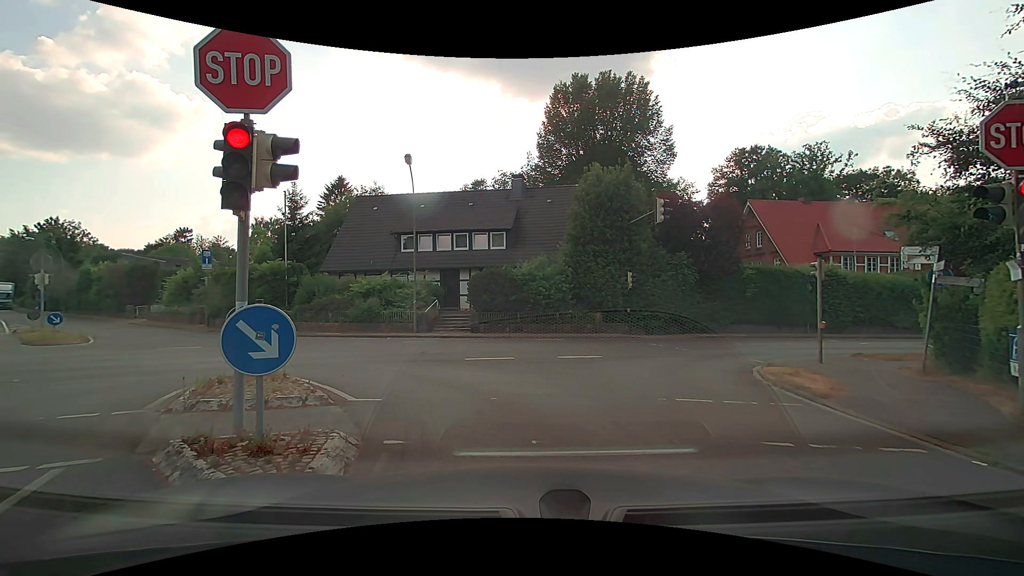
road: residential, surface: asphalt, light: Day
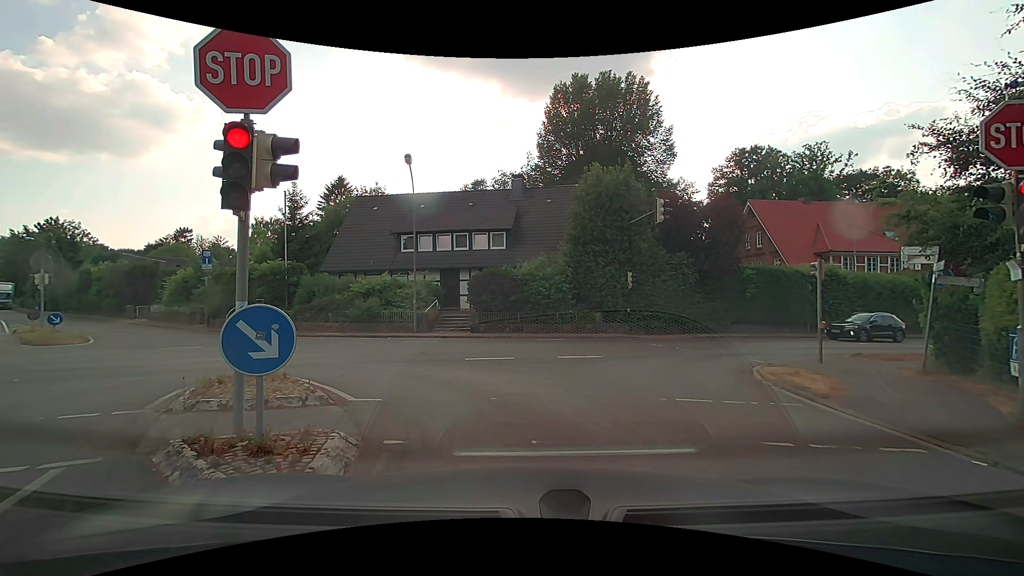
(0.0, 0.0) m; 0°
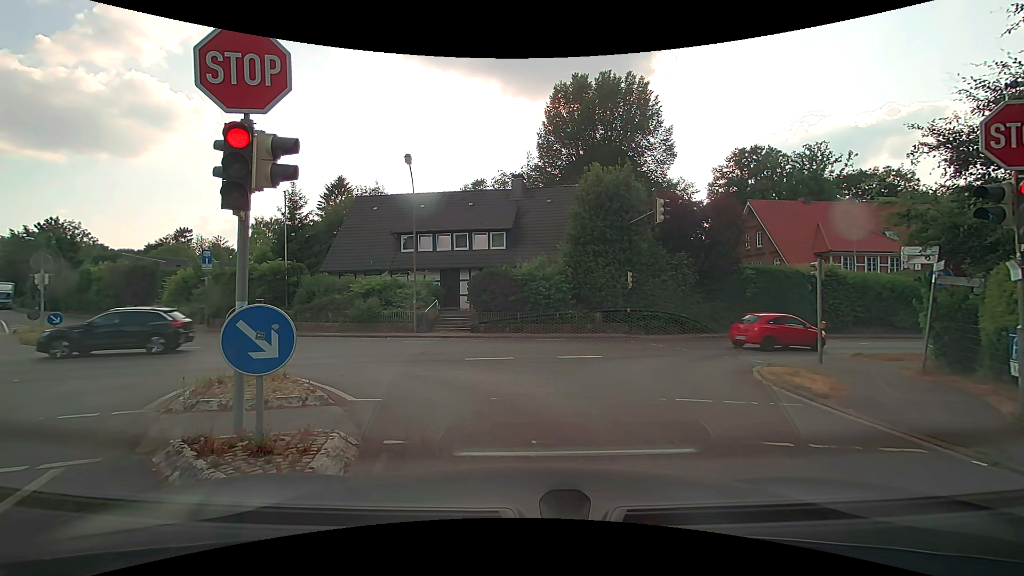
(0.0, 0.0) m; 0°
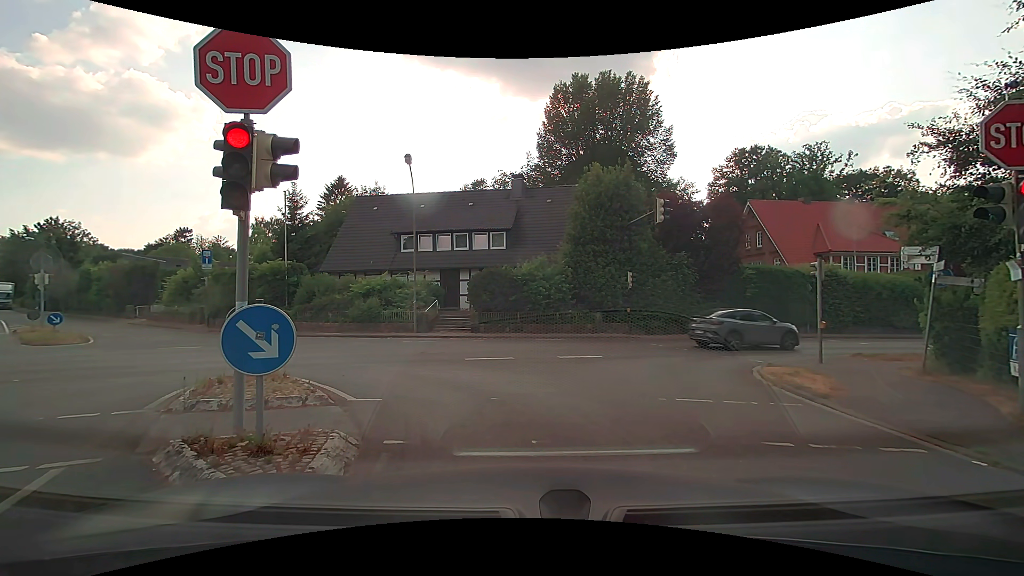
(0.0, 0.0) m; 0°
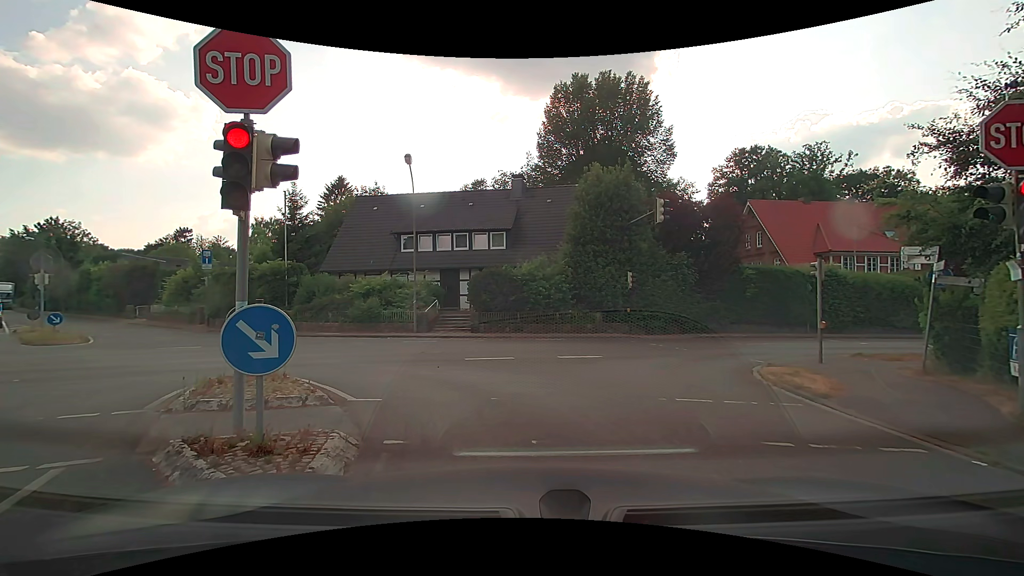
(0.0, 0.0) m; 0°
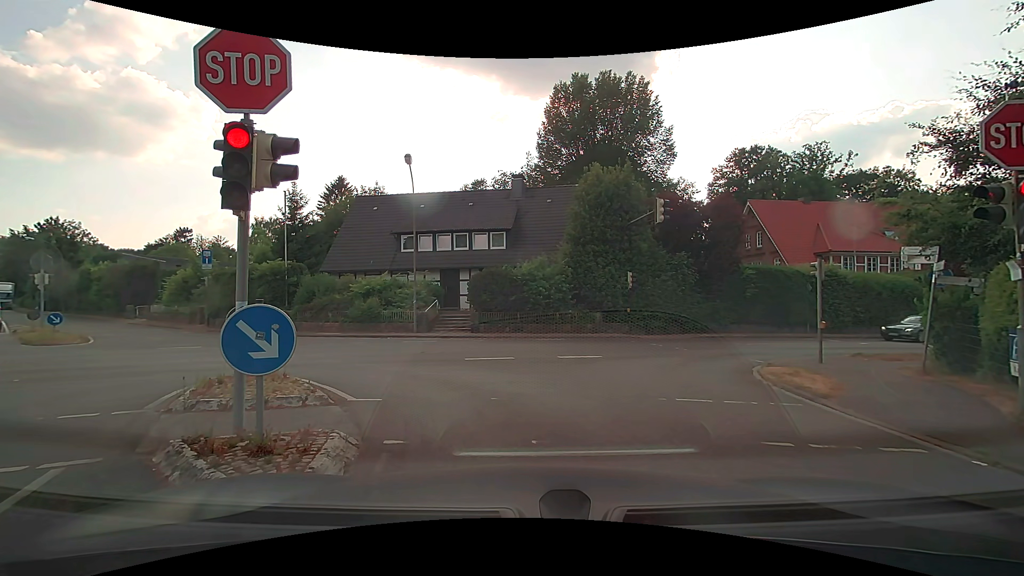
(0.0, 0.0) m; 0°
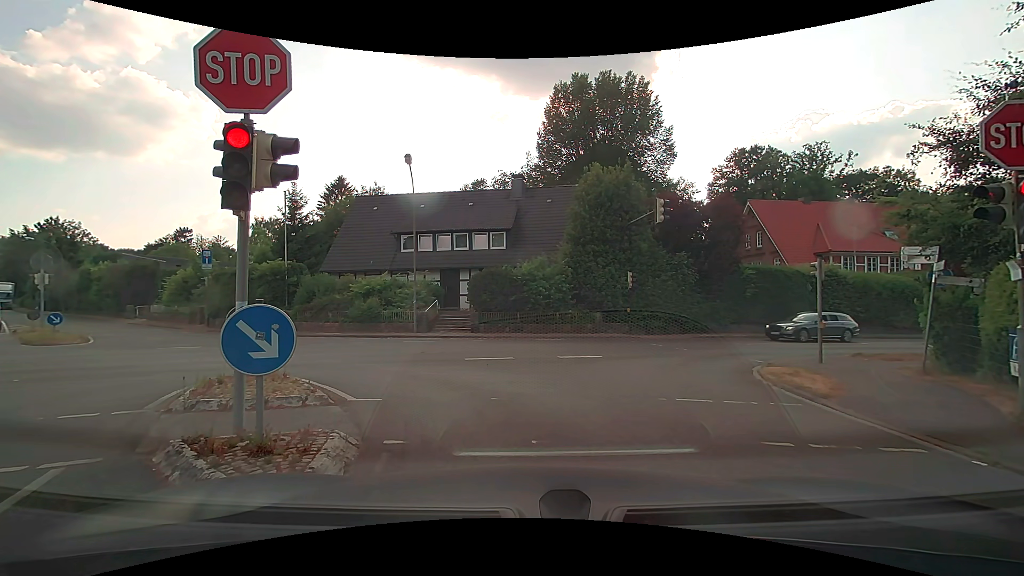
(0.0, 0.0) m; 0°
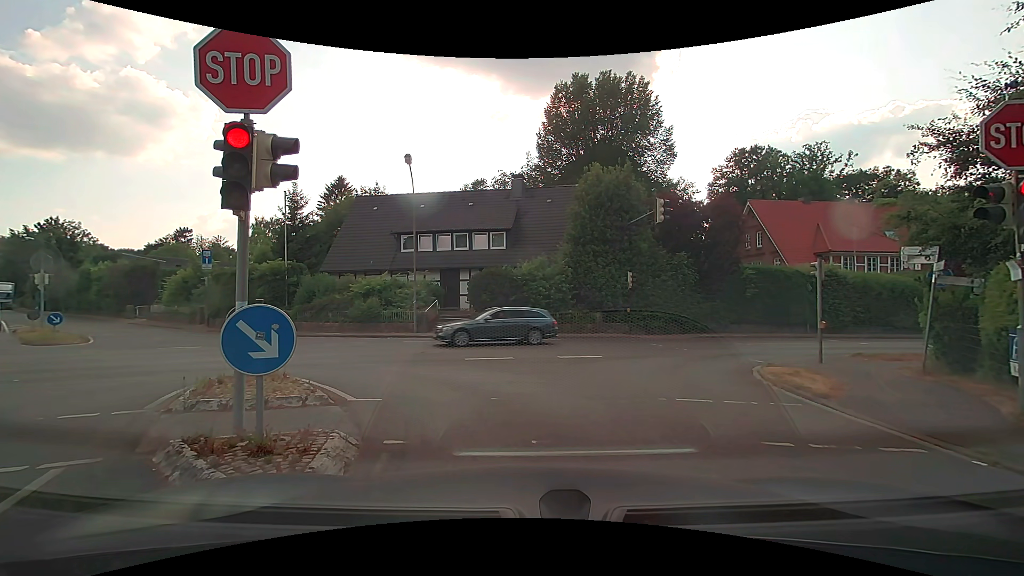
(0.0, 0.0) m; 0°
(-1, +10) (-9, +16) (-19, +16) (-28, +13) (-38, +9) (-47, +6) (-56, +2) (-66, -1) (-75, -5) (-85, -8) m
